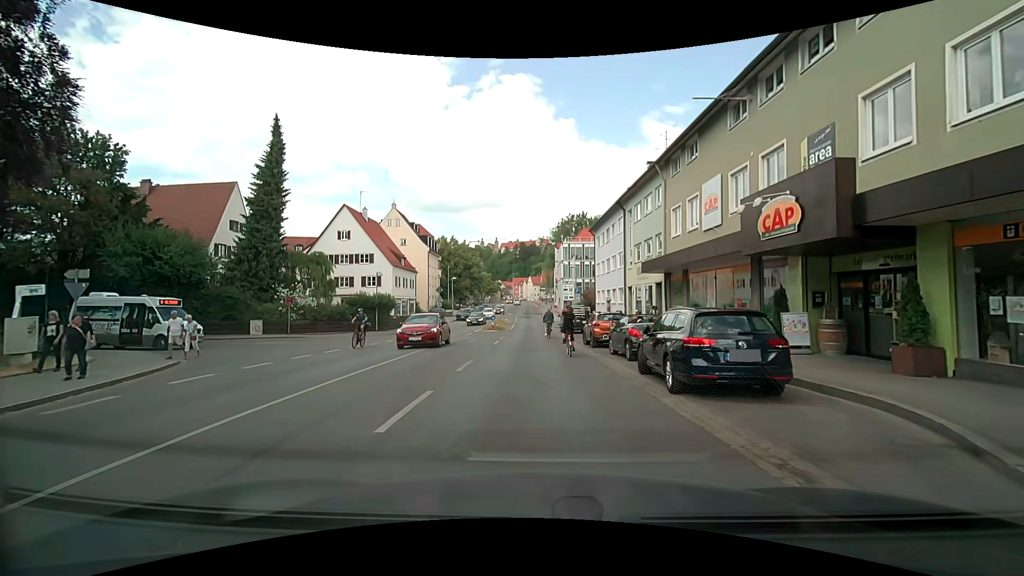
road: secondary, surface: asphalt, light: Day
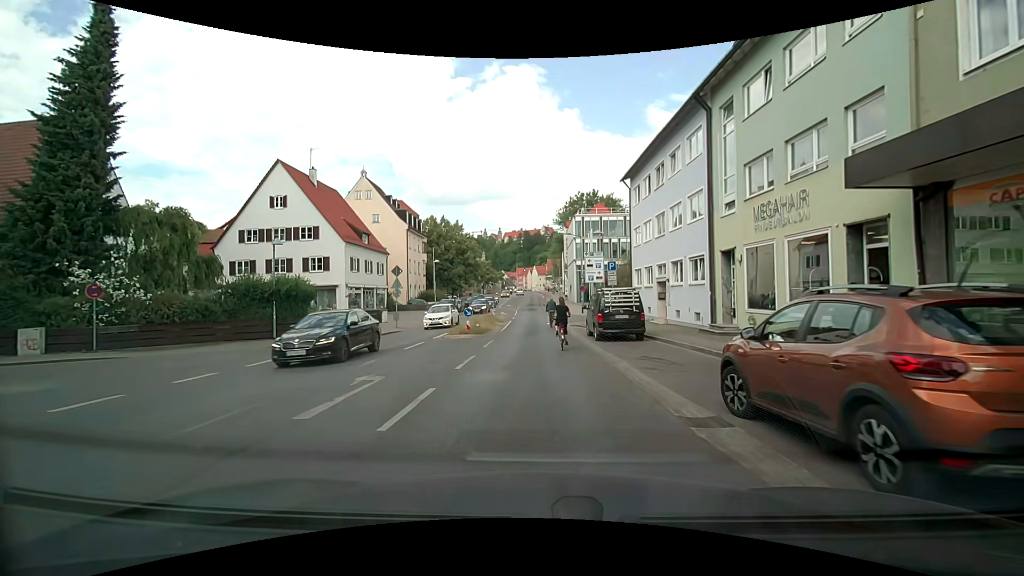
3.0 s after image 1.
(0.0, +17.8) m; 0°
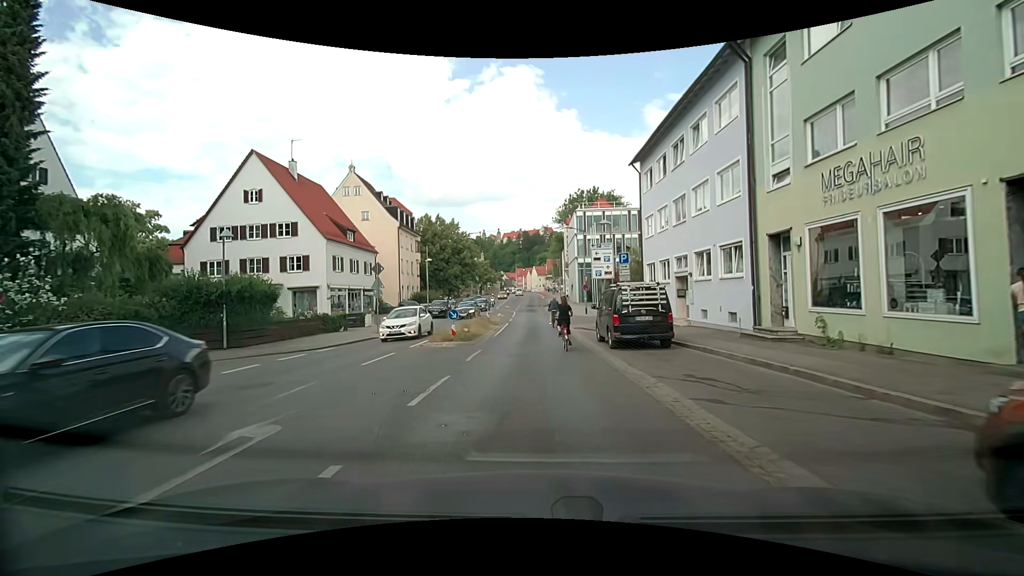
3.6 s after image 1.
(0.0, +4.0) m; +1°
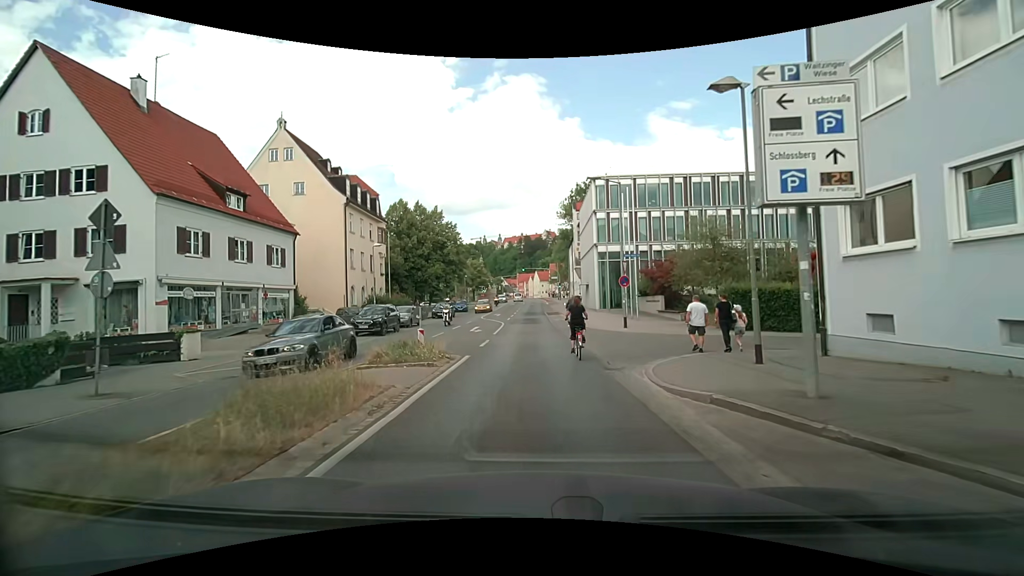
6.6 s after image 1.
(-0.4, +19.5) m; 0°
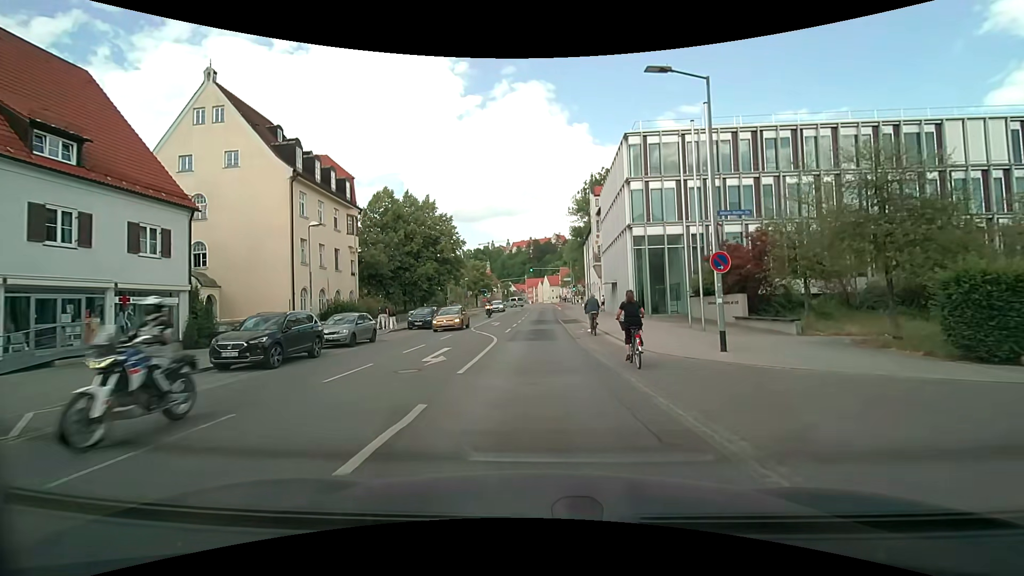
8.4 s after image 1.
(-0.4, +12.6) m; -2°
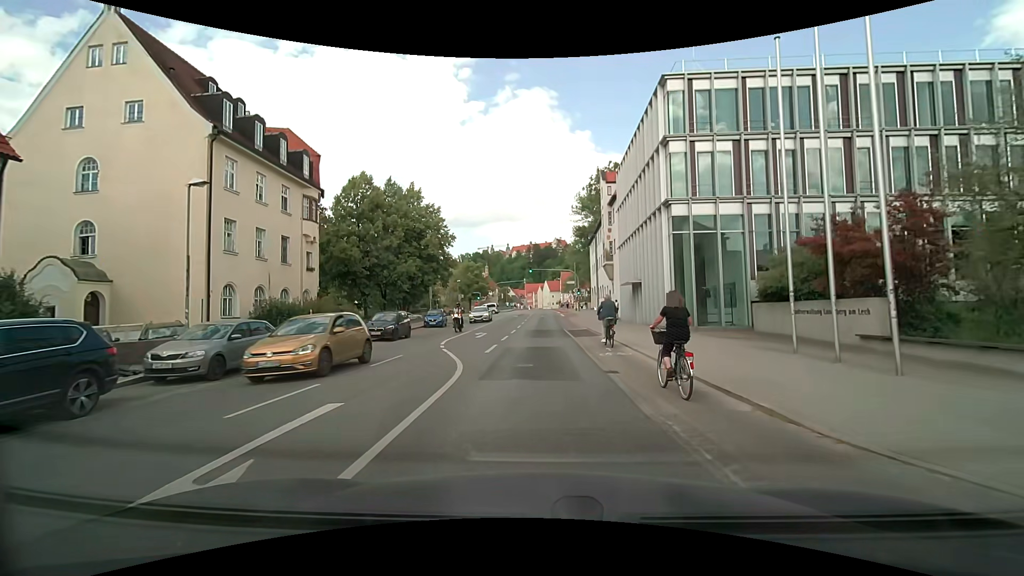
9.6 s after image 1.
(0.0, +9.4) m; 0°
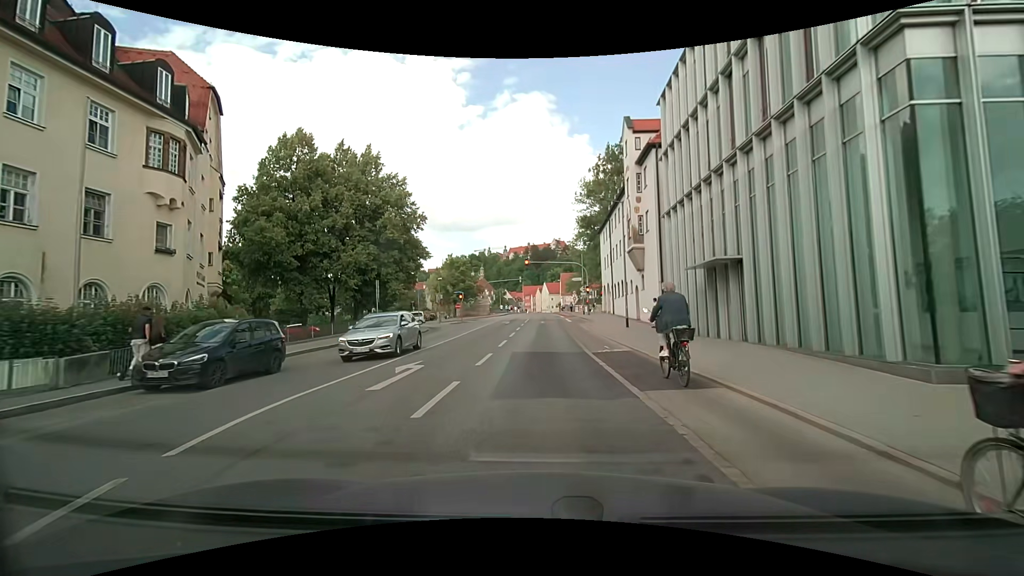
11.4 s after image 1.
(+0.2, +15.2) m; +1°
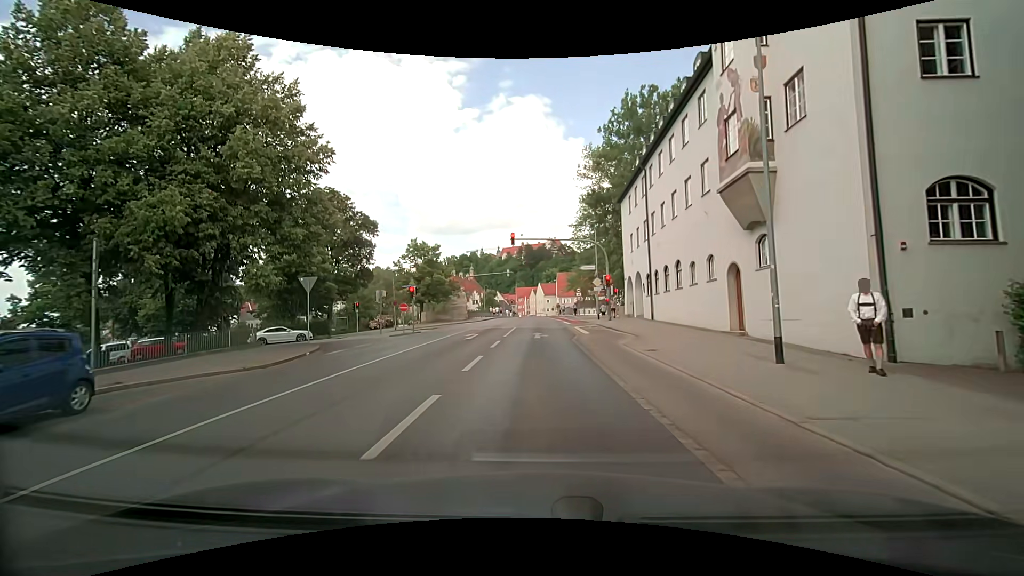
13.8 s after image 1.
(+0.2, +19.6) m; 0°
